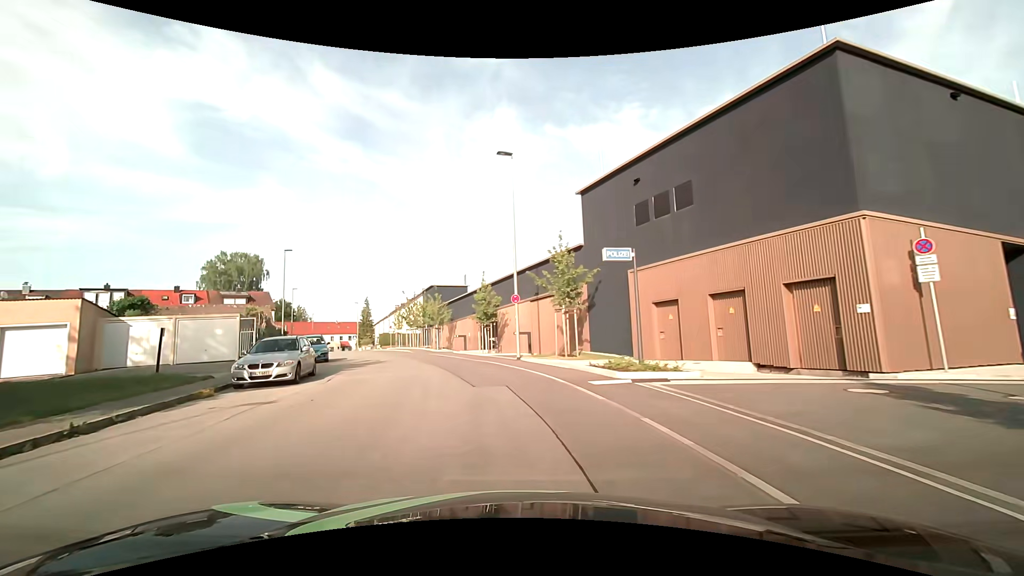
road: residential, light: Day
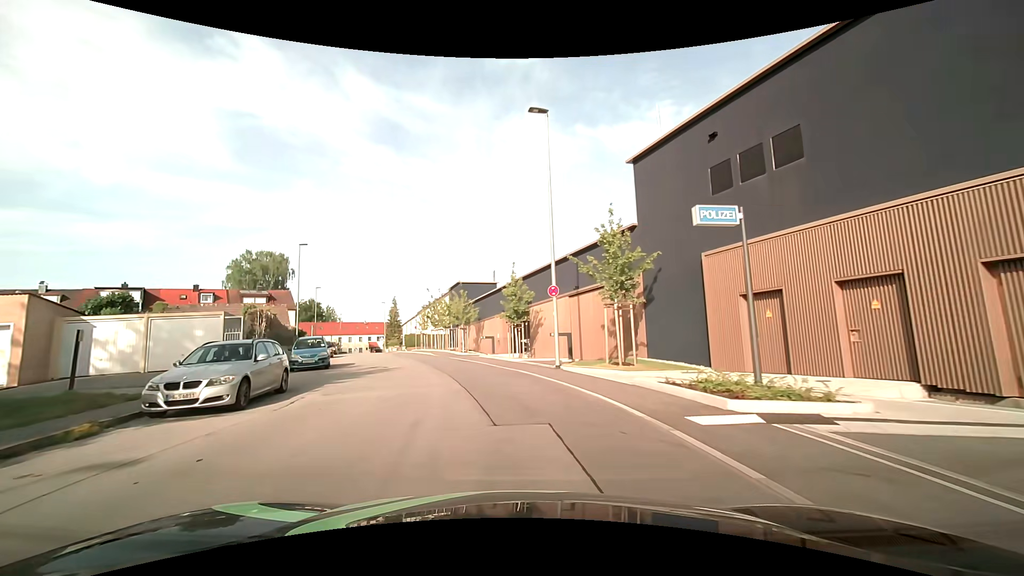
(-0.2, +5.0) m; -4°
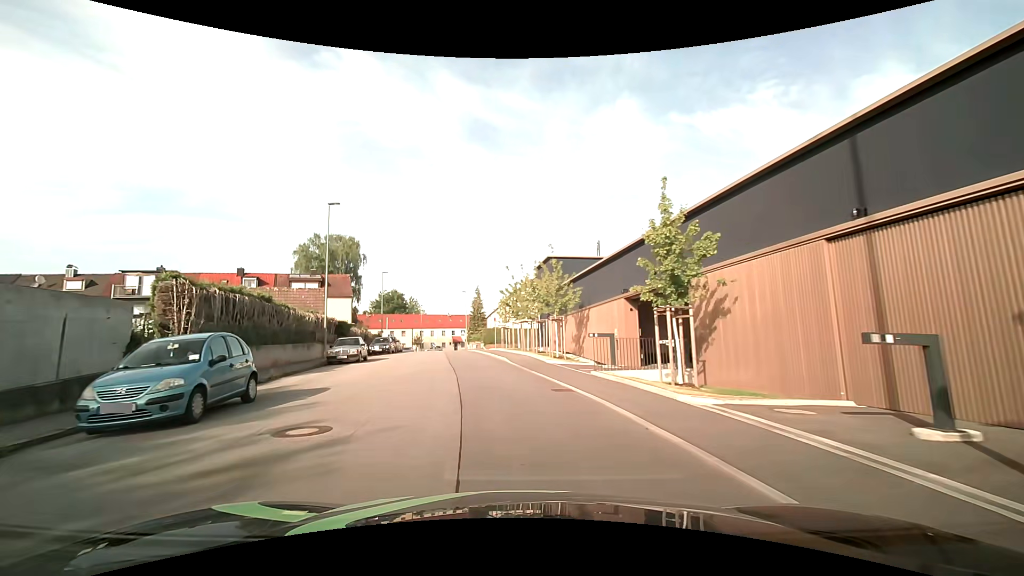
(-1.4, +15.5) m; -11°
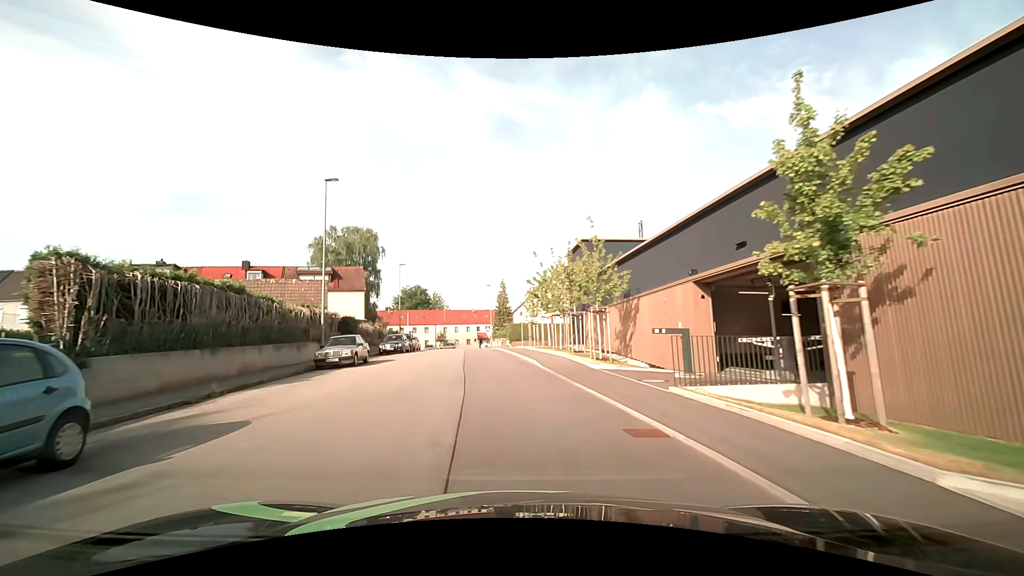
(-0.1, +5.3) m; -4°
